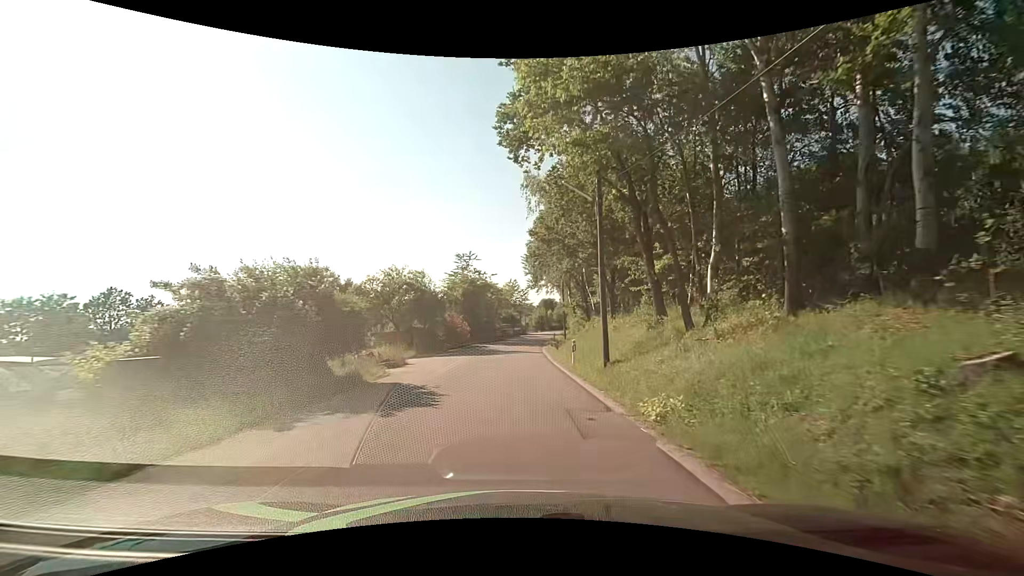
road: unclassified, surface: asphalt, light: Day
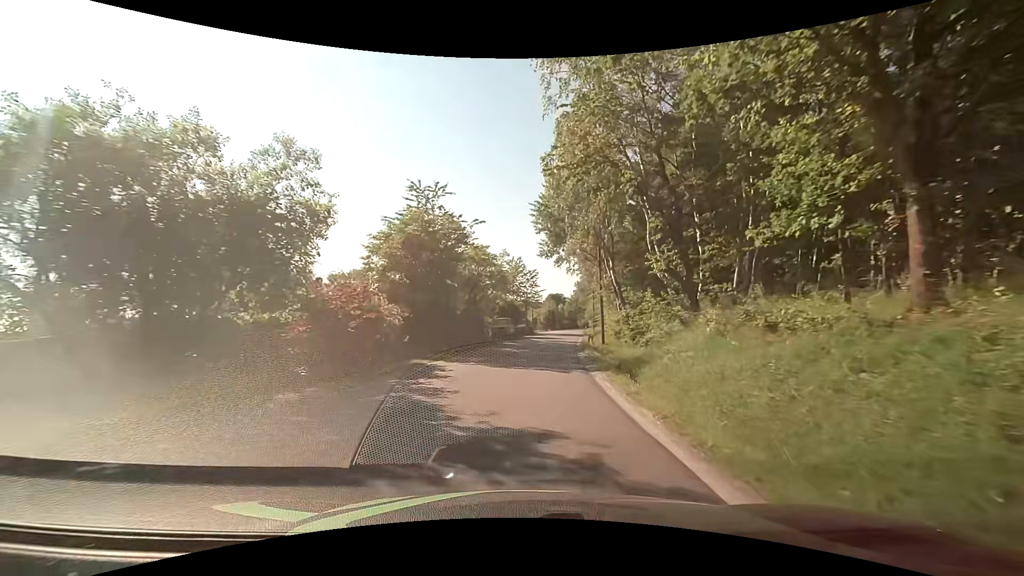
(0.0, +26.6) m; 0°
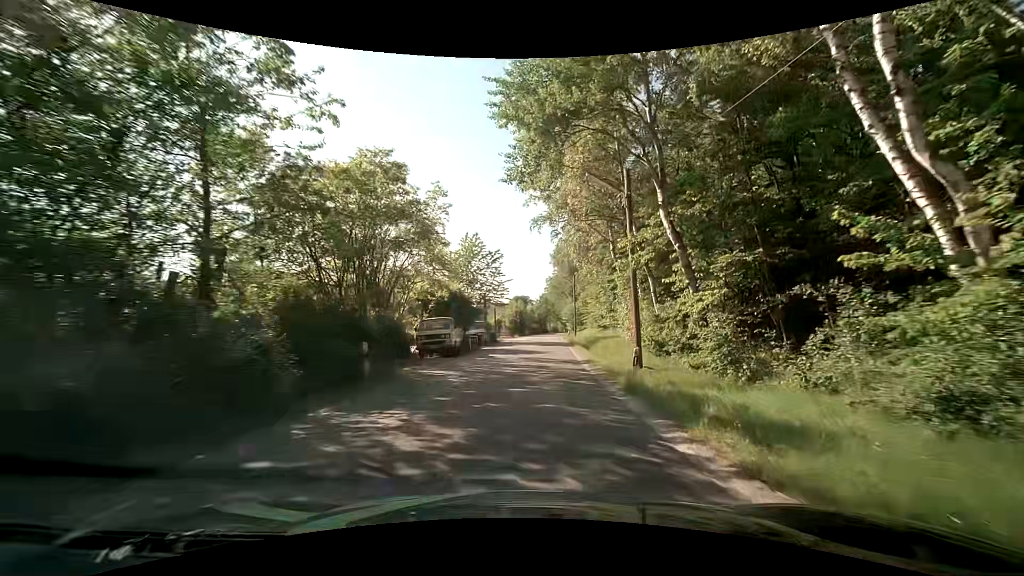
(+0.4, +20.1) m; +4°
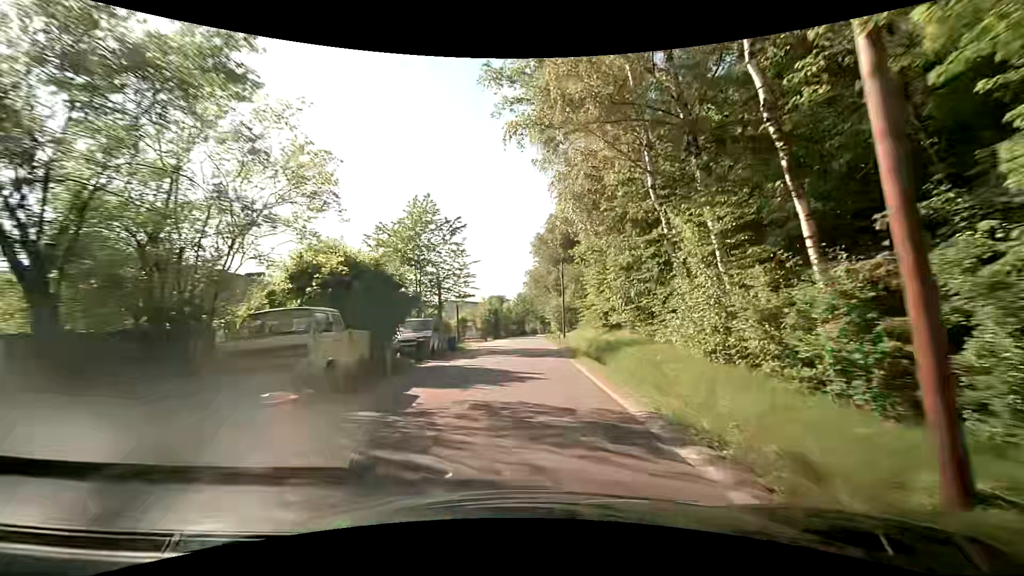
(+0.3, +13.9) m; +3°
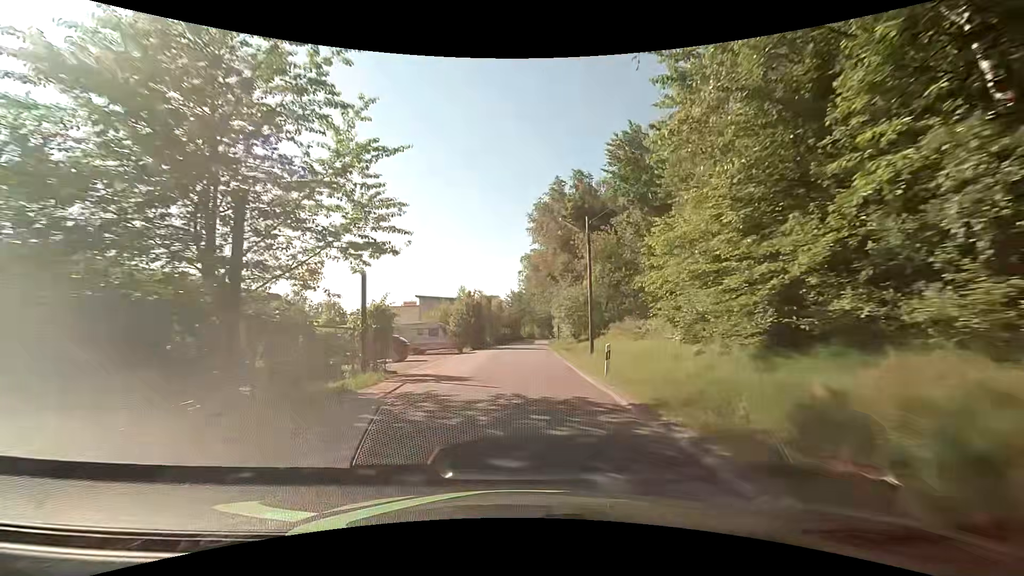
(+0.1, +21.4) m; 0°
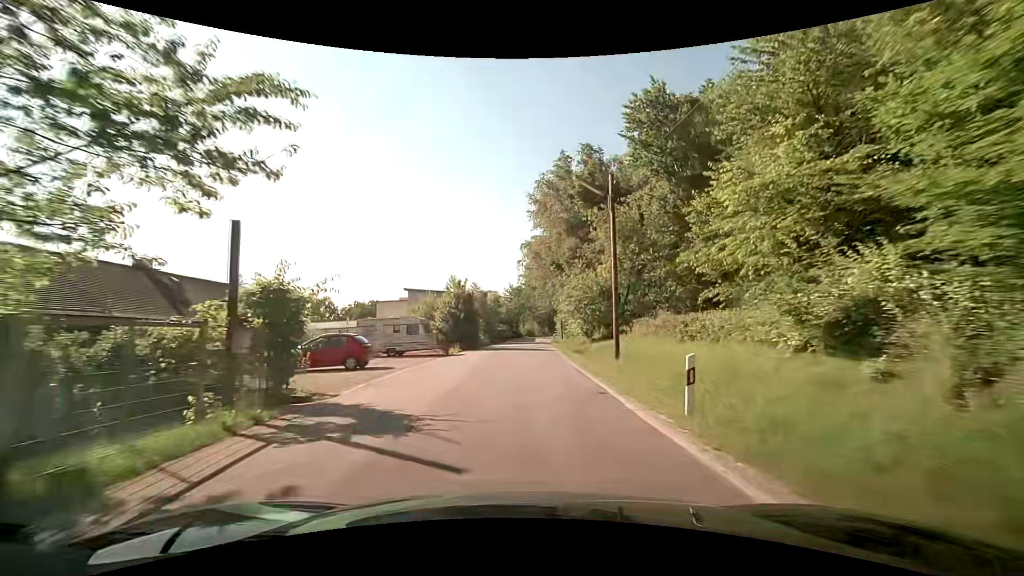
(0.0, +7.1) m; 0°
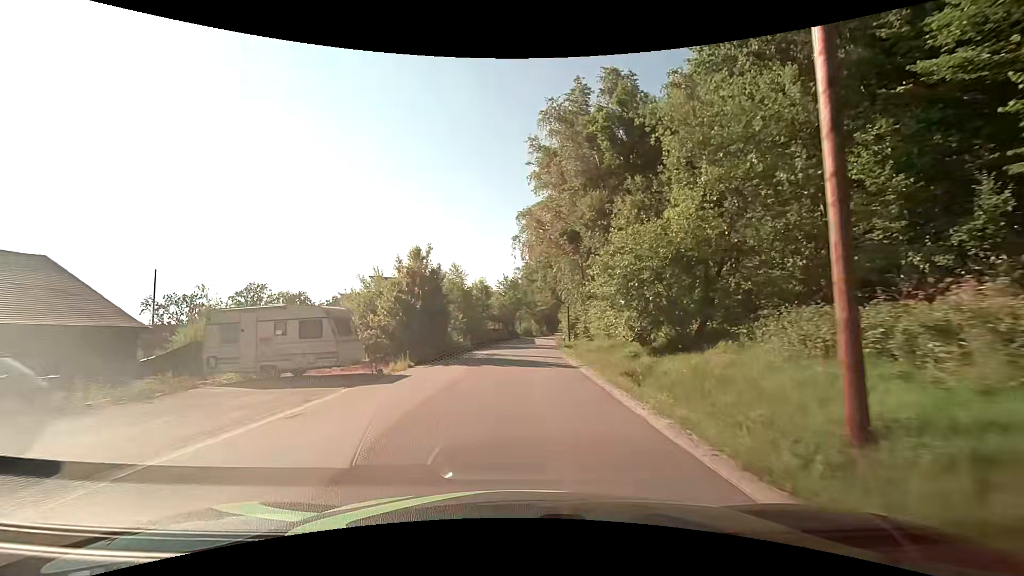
(0.0, +14.3) m; 0°
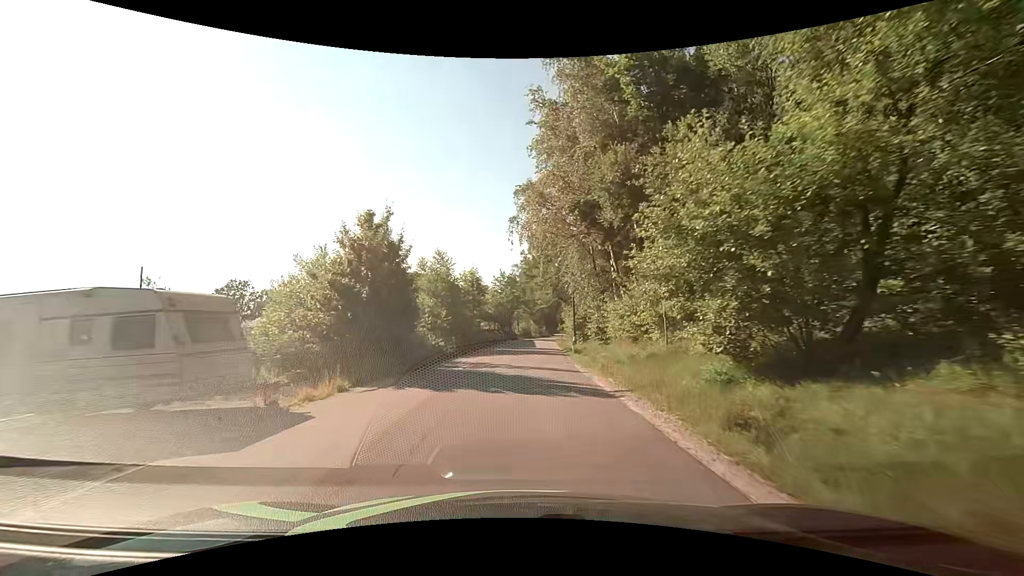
(0.0, +7.2) m; +1°
(0, +10) (0, +20) (0, +30) (+1, +40) (+1, +50) (+2, +60) (+3, +70) (+4, +80) (+5, +90) (+7, +100) m
